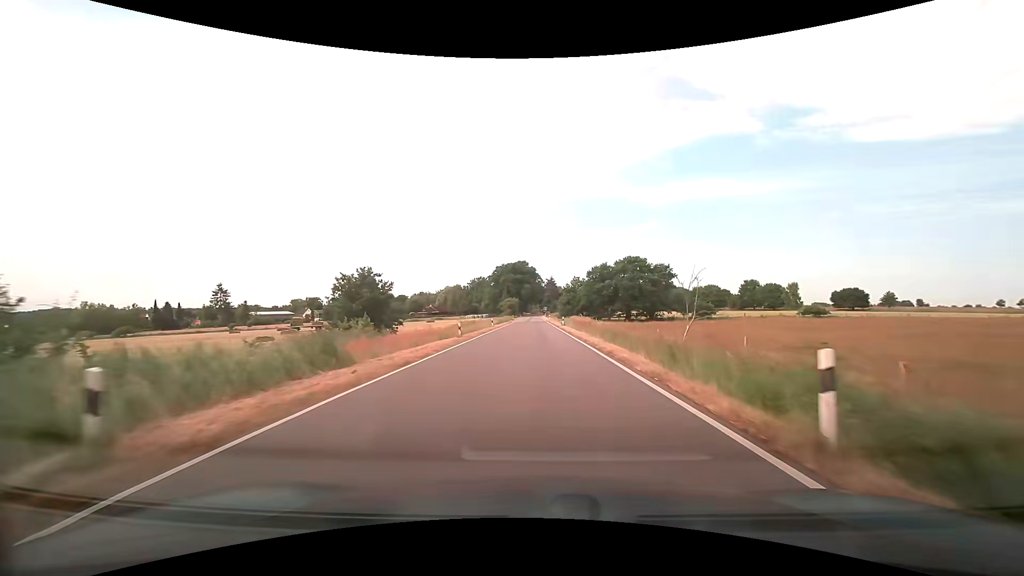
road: tertiary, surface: asphalt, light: Day
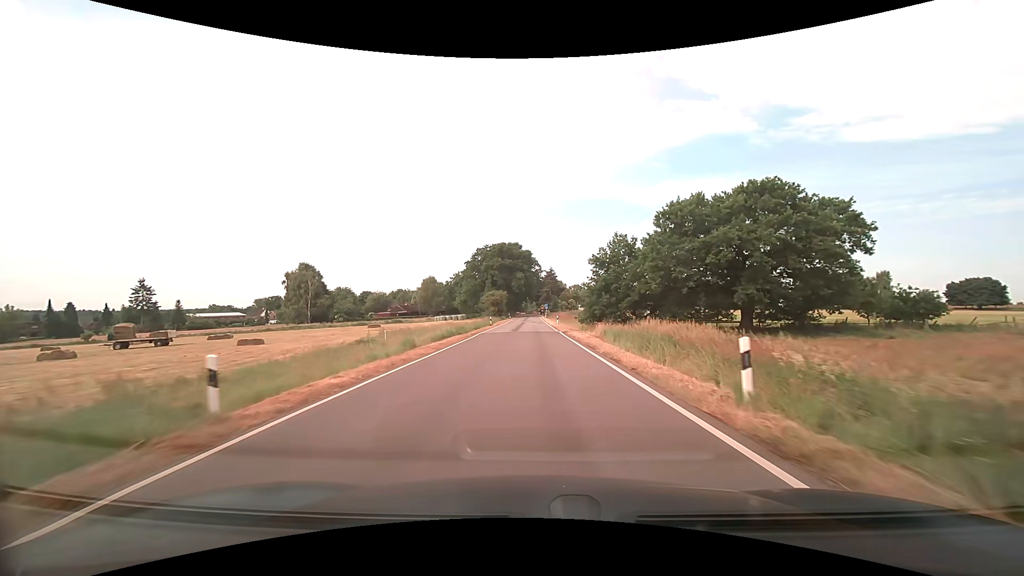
(+0.1, +48.0) m; 0°
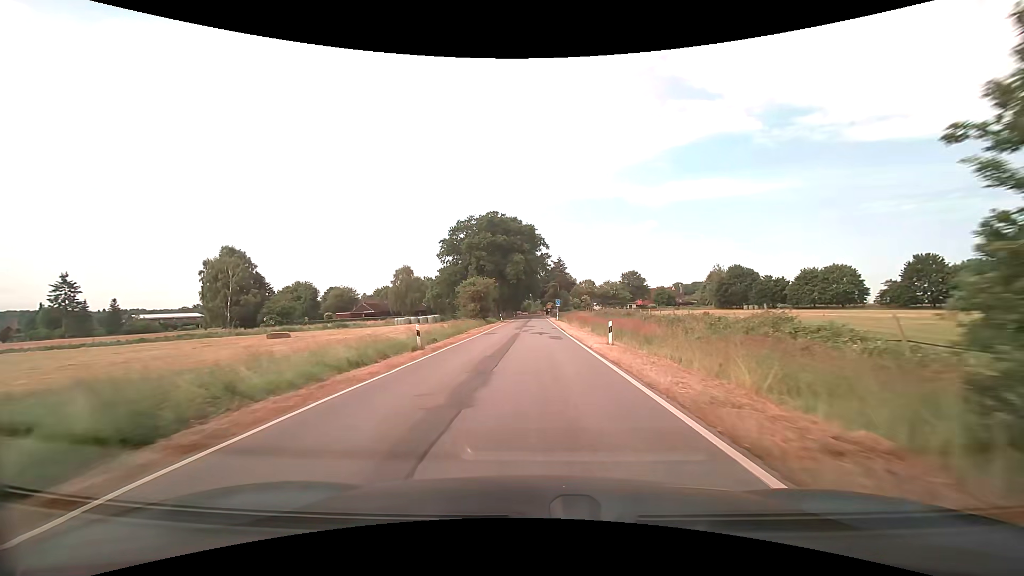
(-0.2, +37.6) m; 0°
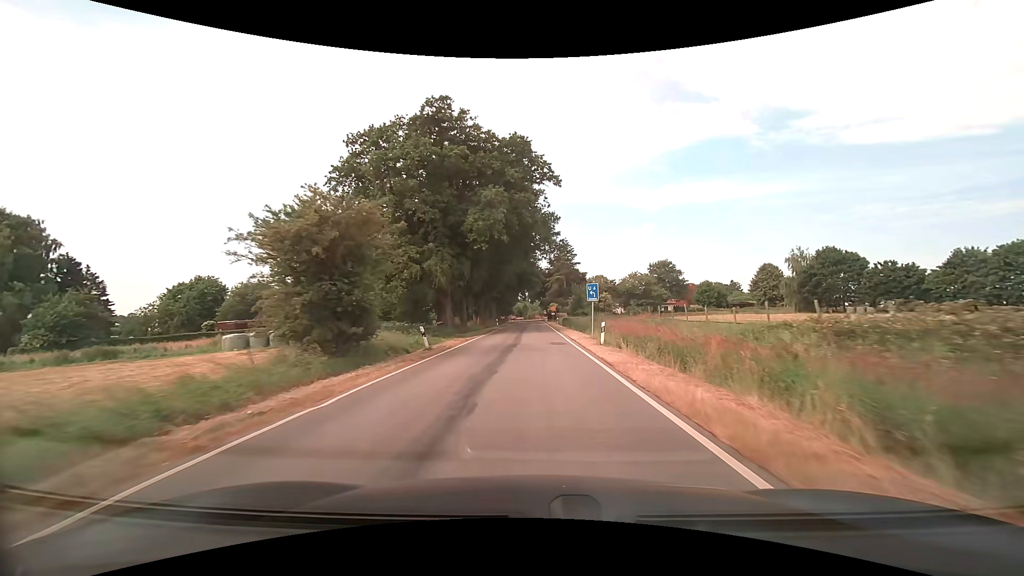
(+0.2, +45.7) m; 0°
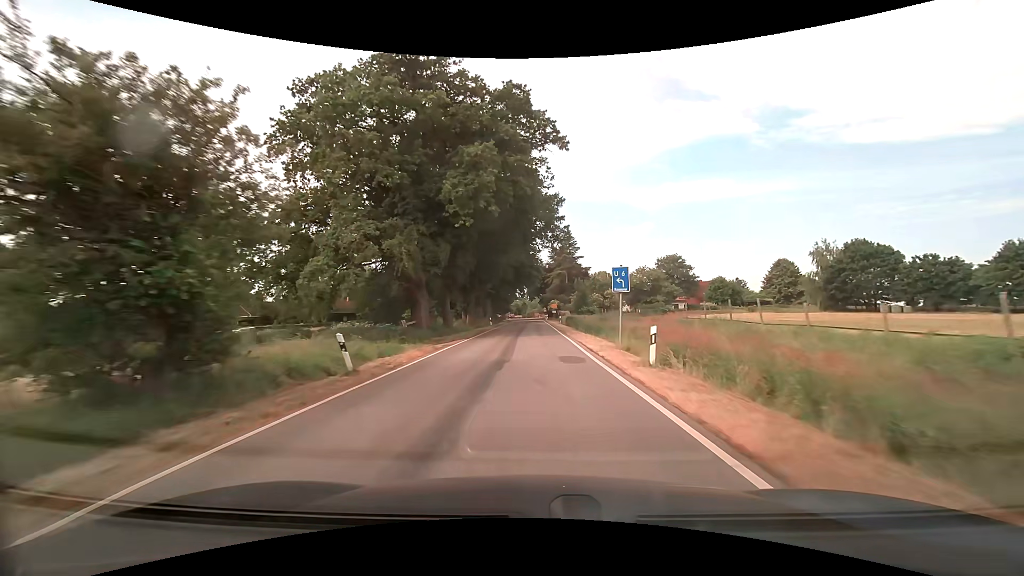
(0.0, +8.8) m; 0°
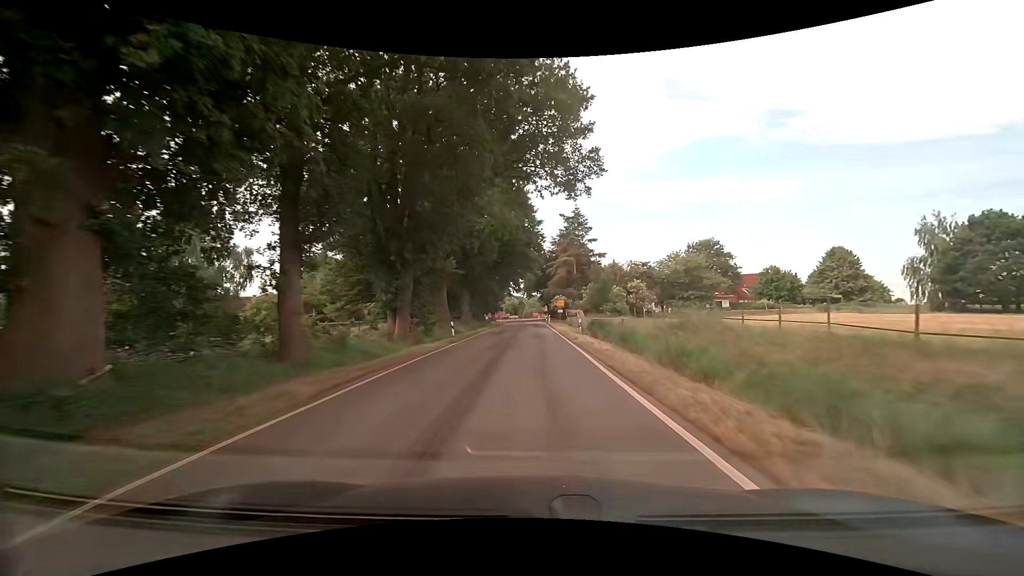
(+0.1, +25.1) m; 0°
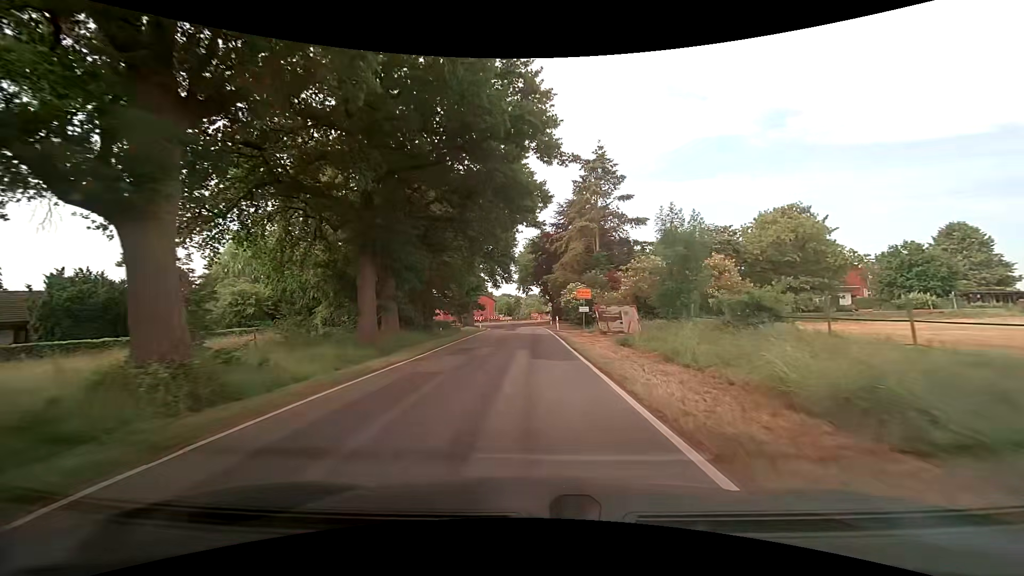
(+0.2, +31.1) m; 0°
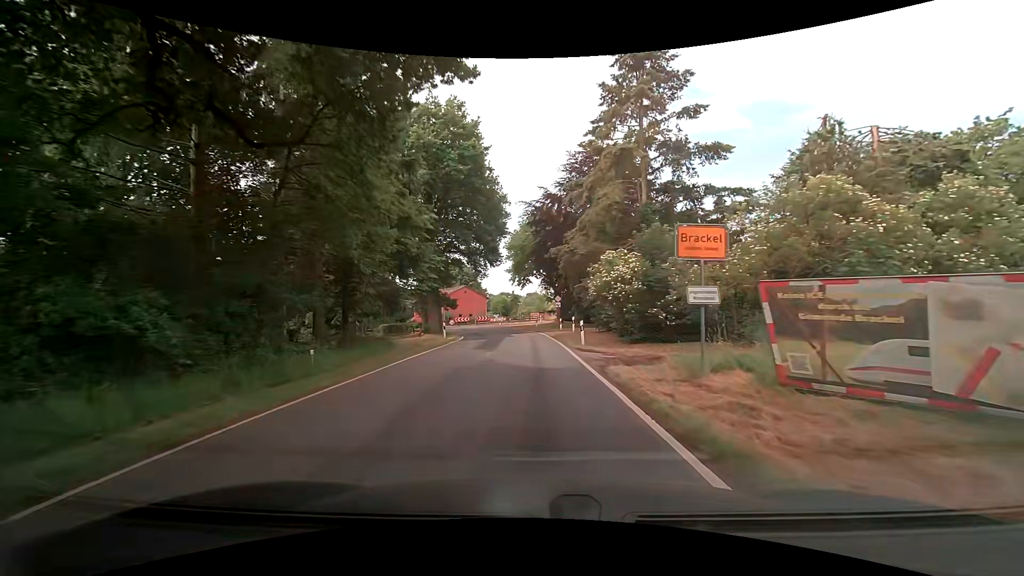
(0.0, +22.0) m; 0°
(0, +10) (0, +20) (-1, +30) (-1, +40) (-3, +50) (-7, +59) (-12, +67) (-18, +75) (-24, +83) (-31, +91) m
